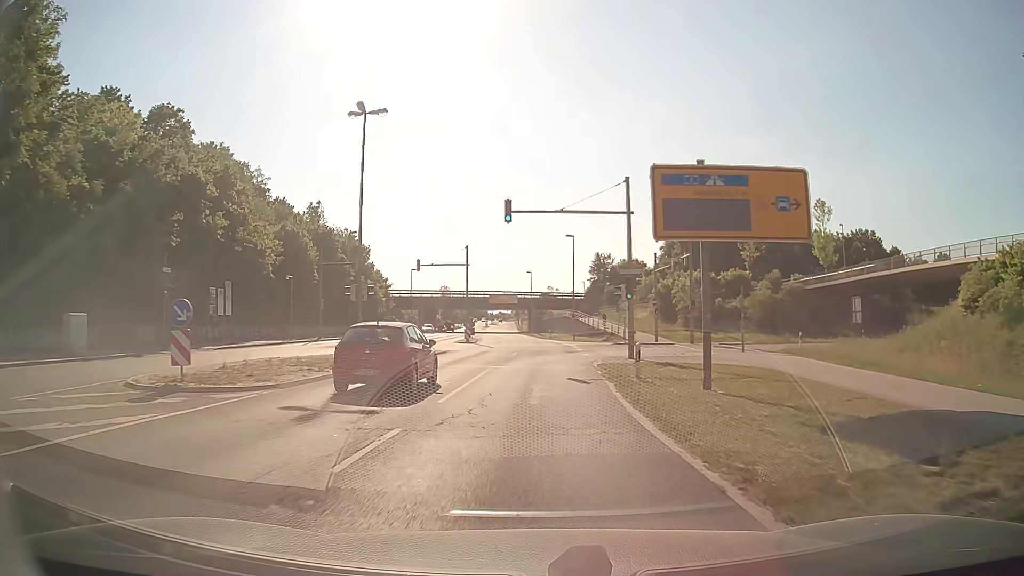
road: secondary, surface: asphalt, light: Day
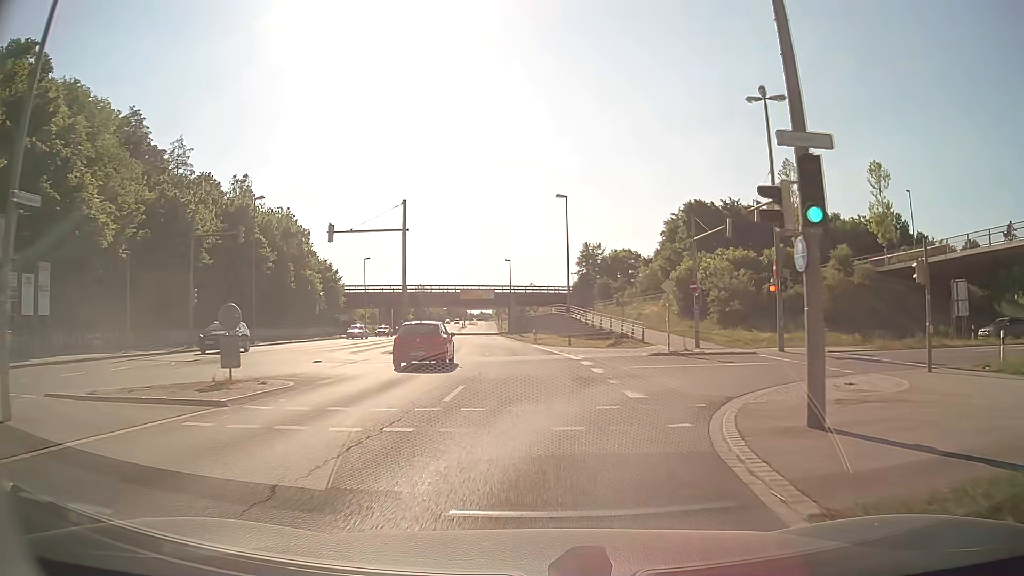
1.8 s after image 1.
(+0.3, +19.4) m; +1°
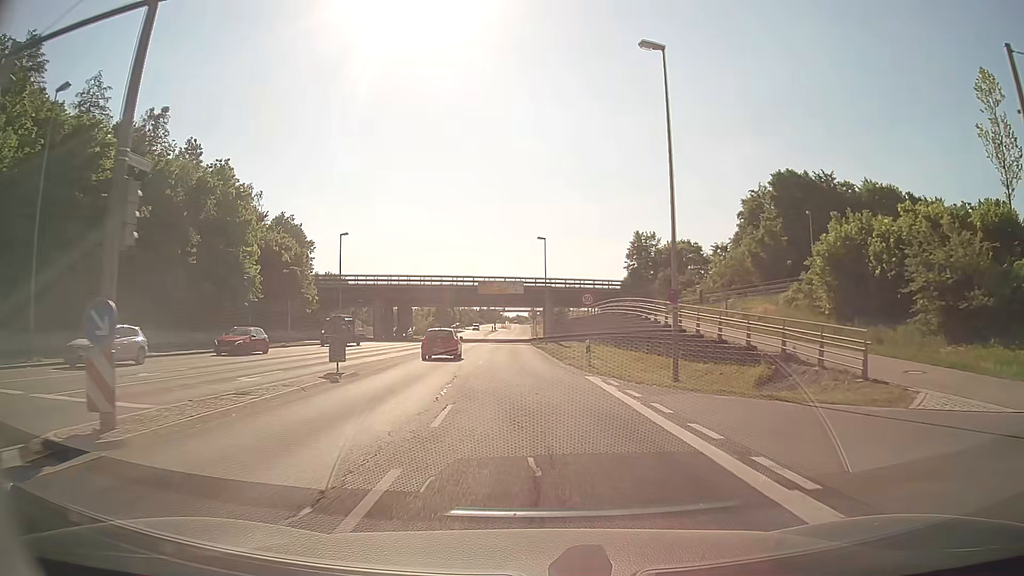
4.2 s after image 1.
(0.0, +26.8) m; -2°
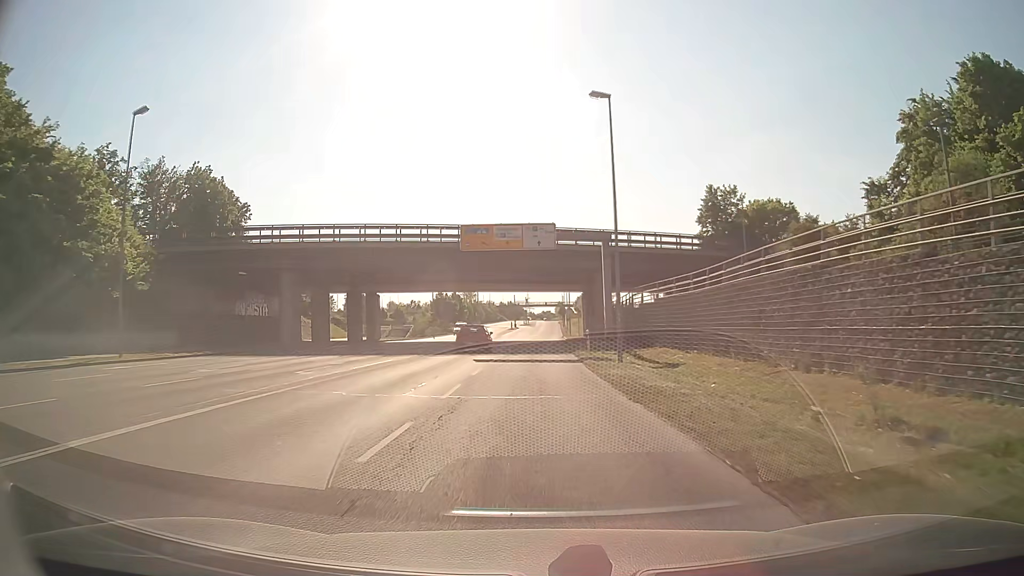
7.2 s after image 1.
(-1.2, +39.4) m; -2°
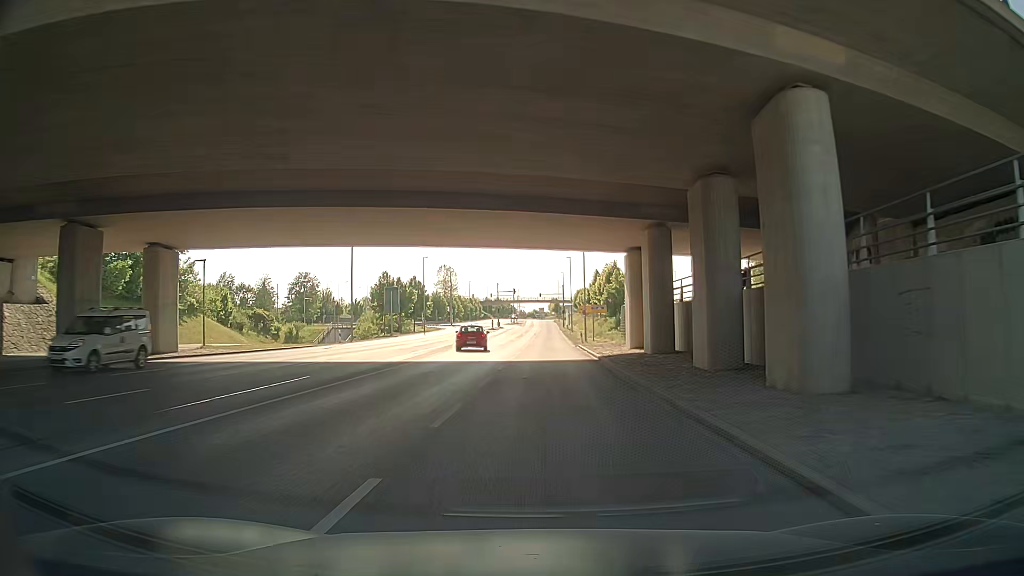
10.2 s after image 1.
(0.0, +40.0) m; 0°
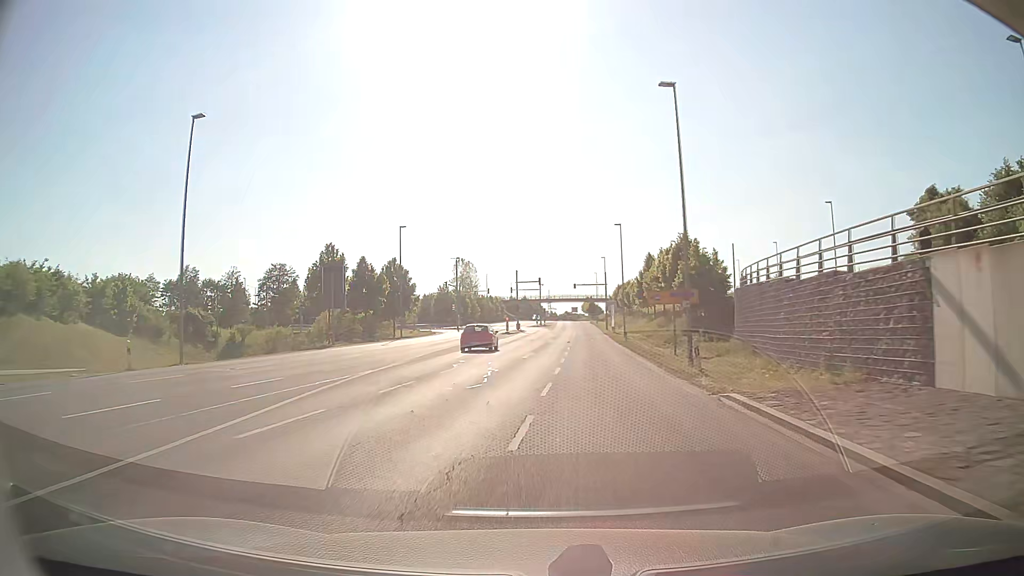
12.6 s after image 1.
(+0.1, +31.6) m; -2°
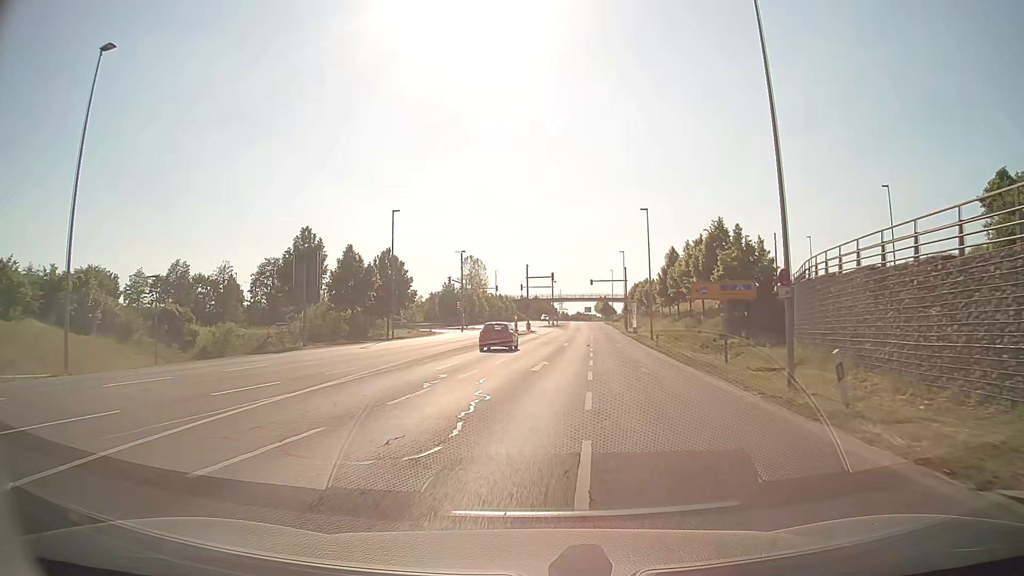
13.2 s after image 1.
(-0.1, +8.5) m; -2°
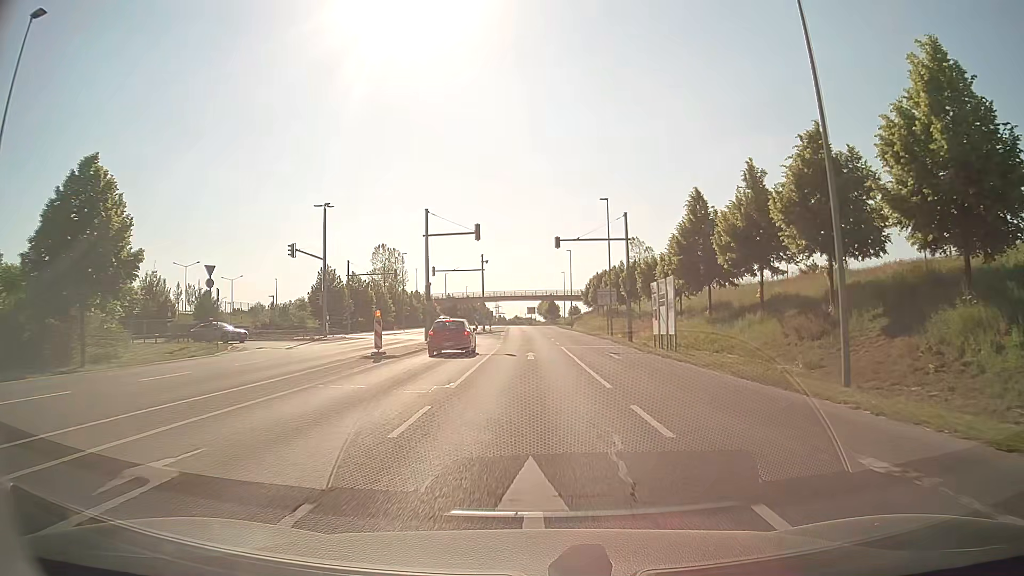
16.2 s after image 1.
(+1.4, +39.2) m; +5°
(0, +10) (0, +20) (0, +30) (0, +40) (0, +50) (0, +60) (-1, +70) (-1, +80) (-1, +90) (-2, +100) m
